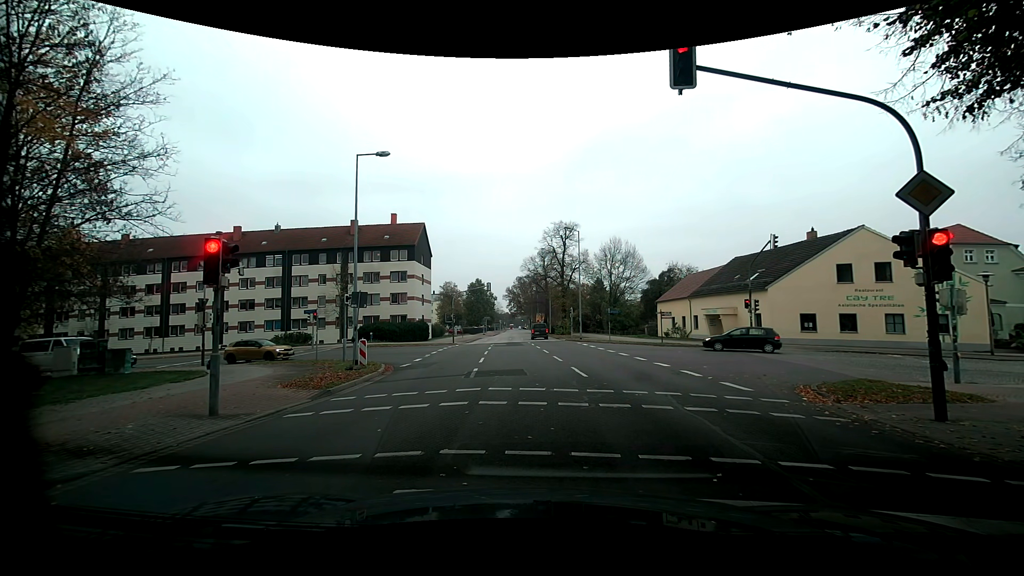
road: residential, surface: asphalt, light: Day
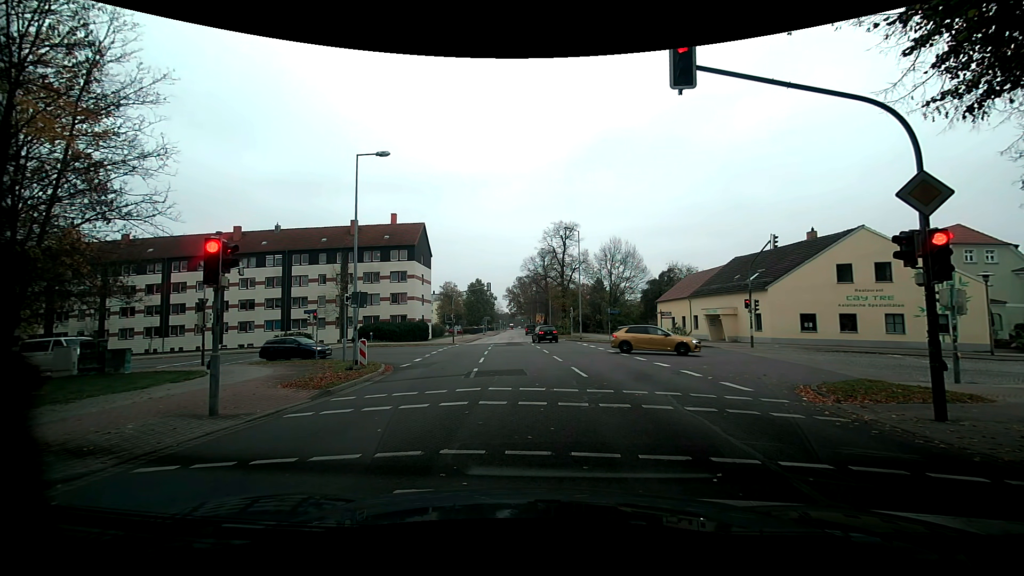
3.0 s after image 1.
(0.0, 0.0) m; 0°
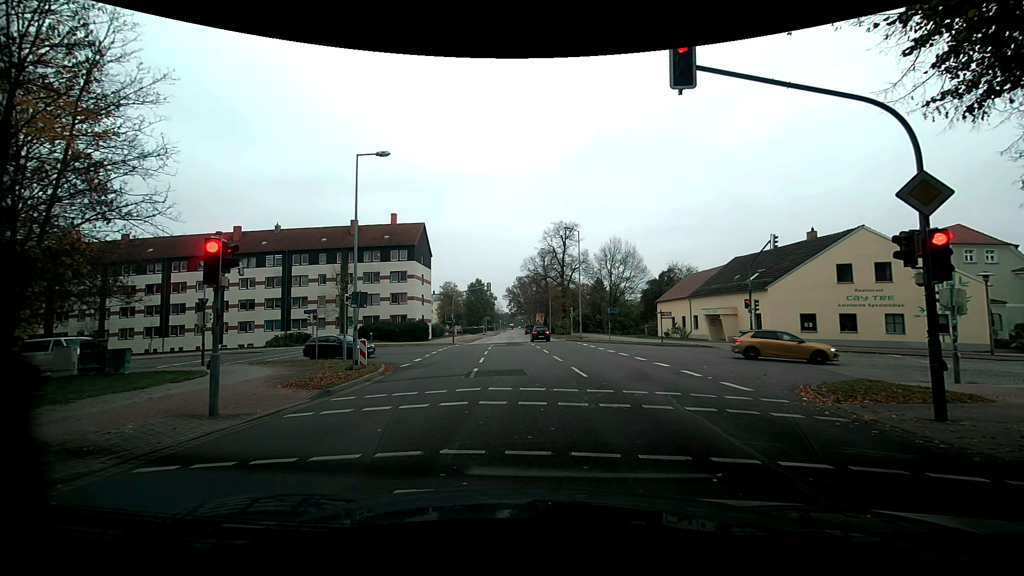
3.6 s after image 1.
(0.0, 0.0) m; 0°
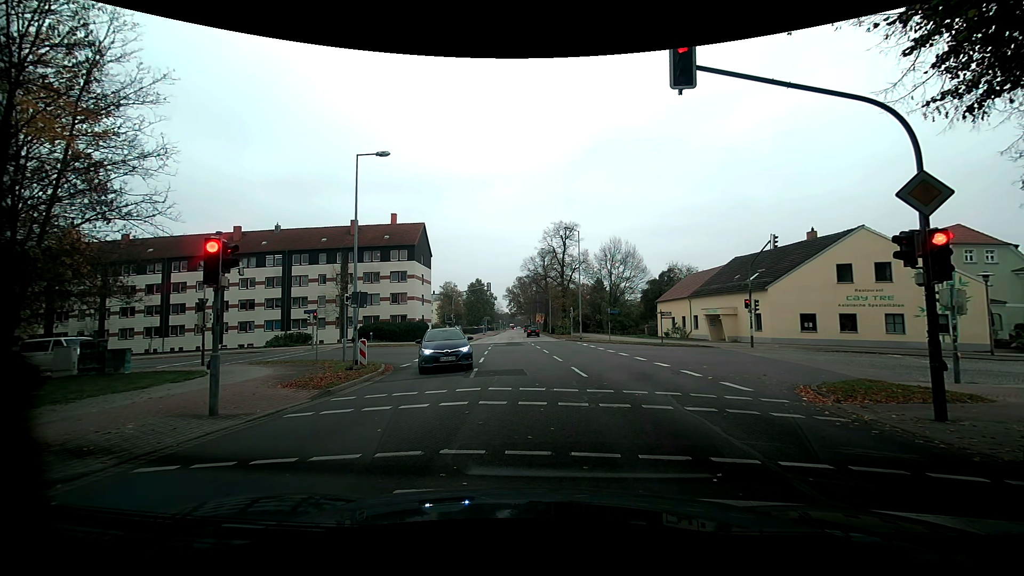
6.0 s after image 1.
(0.0, 0.0) m; 0°
(-1, +10) (-2, +20) (-4, +30) (-10, +37) (-20, +40) (-30, +40) (-40, +41) (-50, +41) (-60, +42) (-70, +42) m
